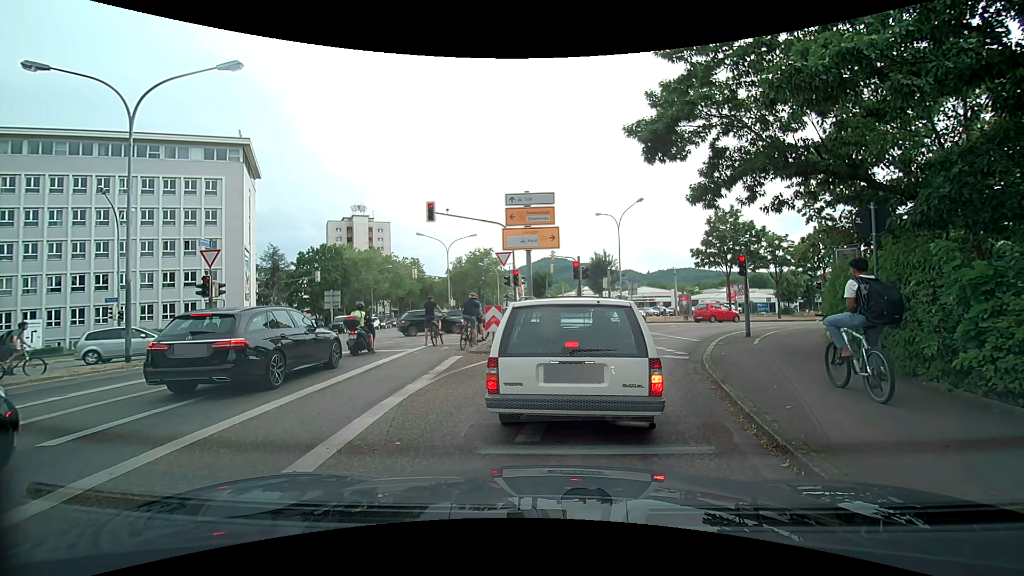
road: secondary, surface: asphalt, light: Day
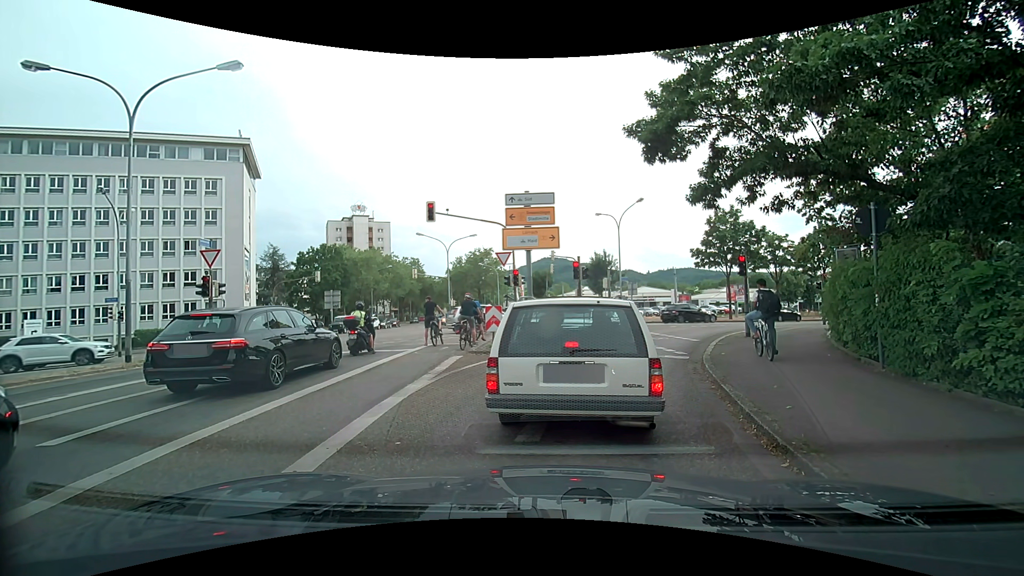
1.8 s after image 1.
(0.0, 0.0) m; 0°
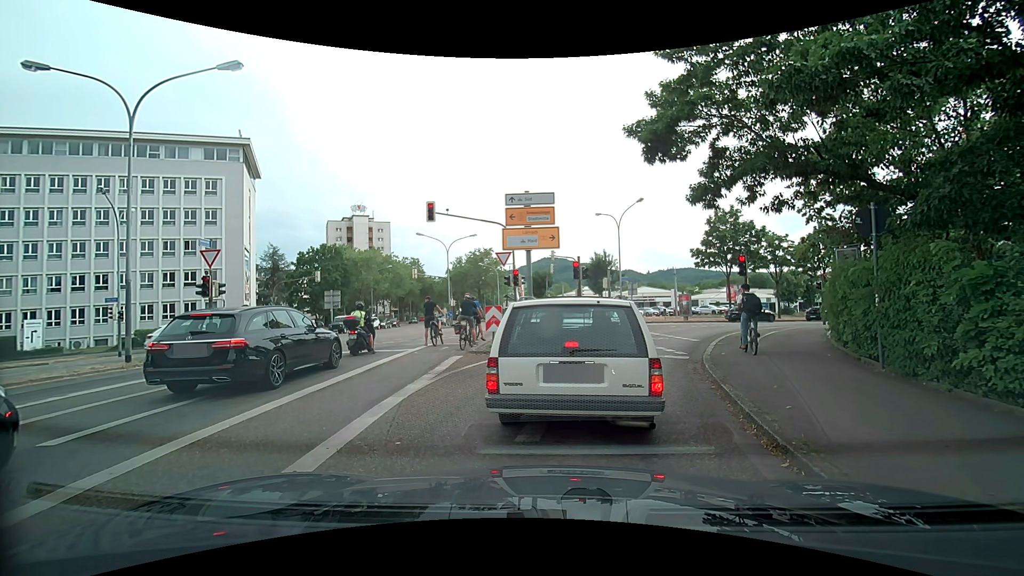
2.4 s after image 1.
(0.0, 0.0) m; 0°
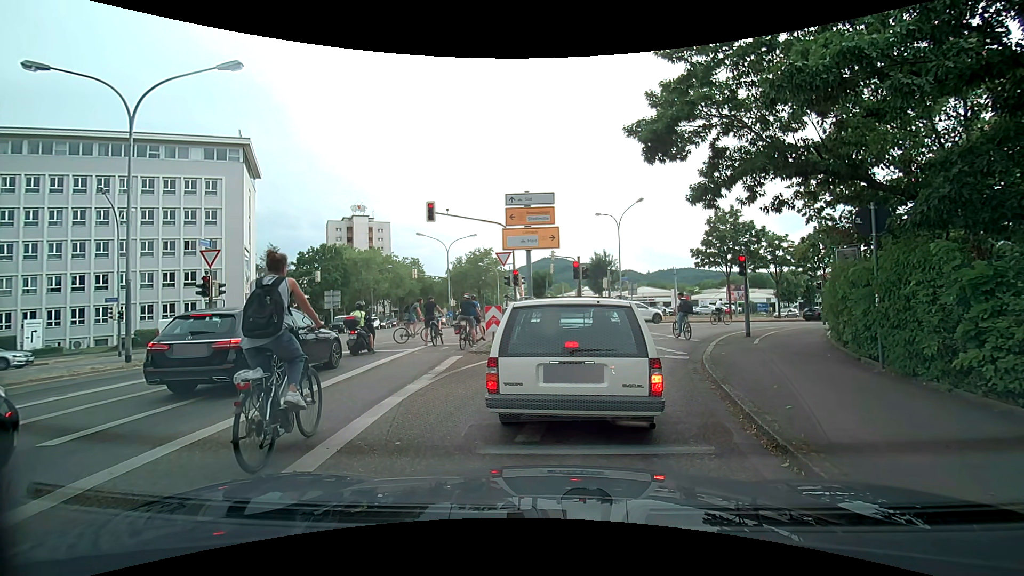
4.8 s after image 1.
(0.0, 0.0) m; 0°
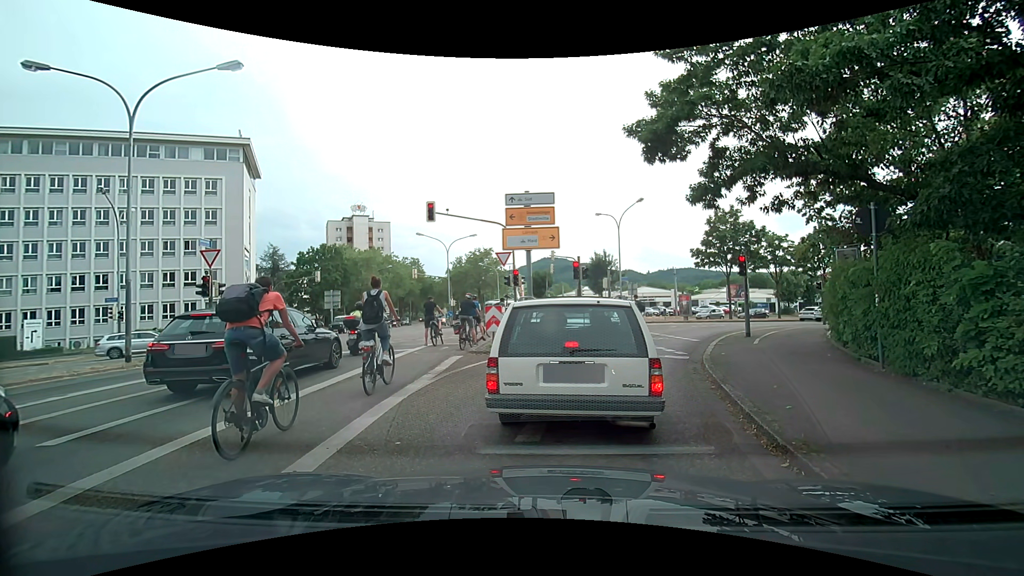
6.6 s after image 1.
(0.0, 0.0) m; 0°
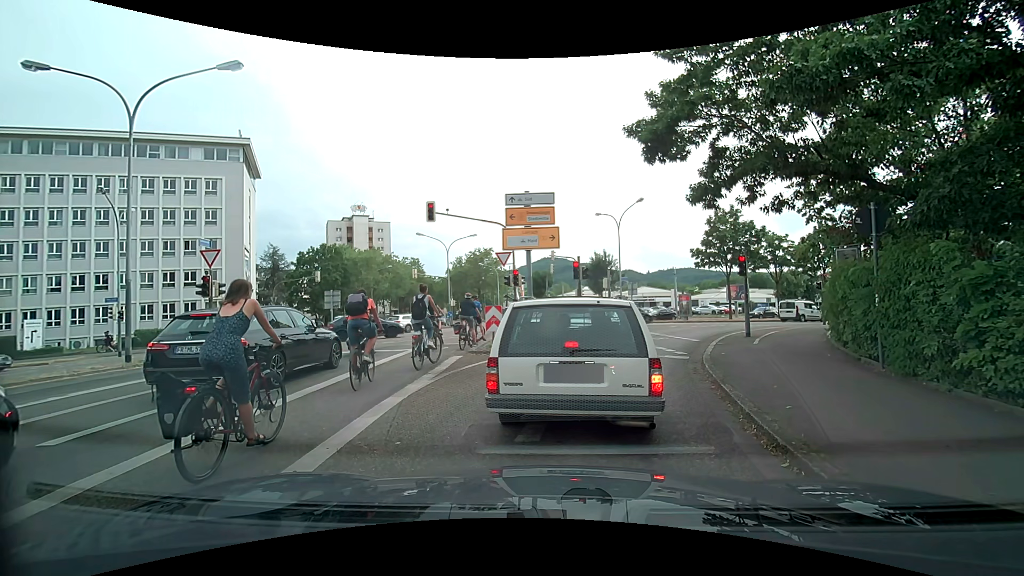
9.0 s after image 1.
(0.0, 0.0) m; 0°
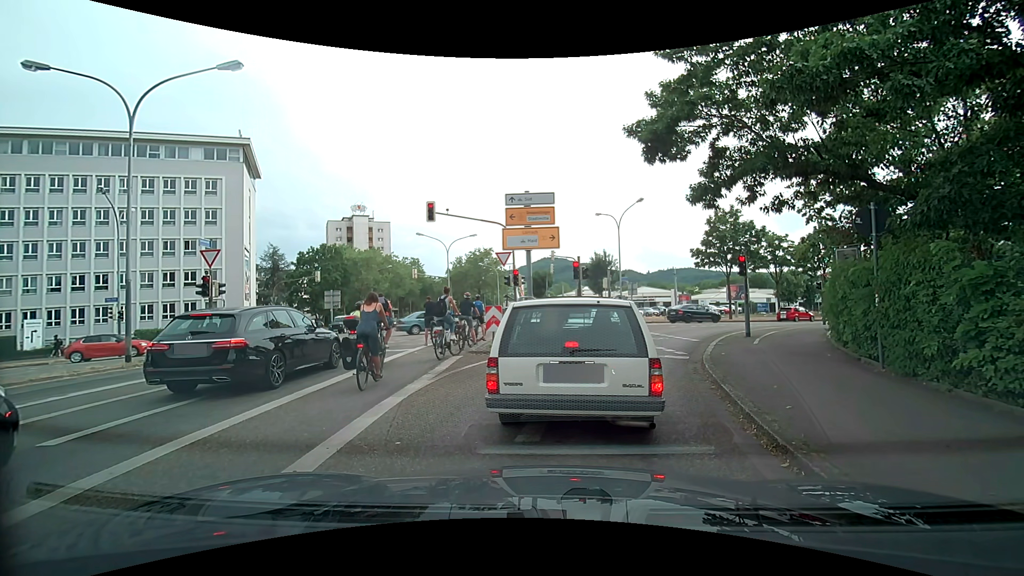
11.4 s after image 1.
(0.0, 0.0) m; 0°
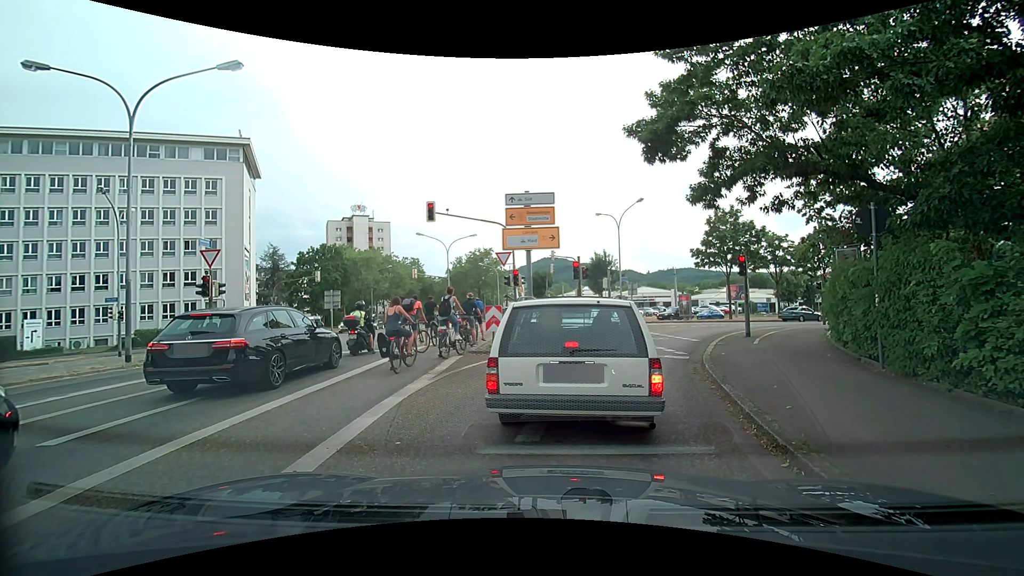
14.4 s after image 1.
(0.0, 0.0) m; 0°
